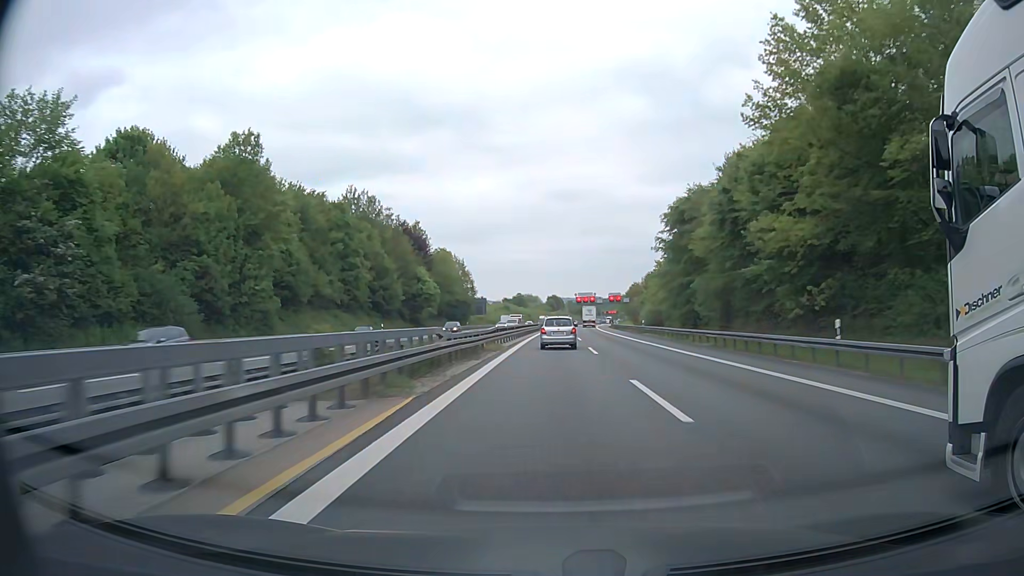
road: motorway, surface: asphalt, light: Day
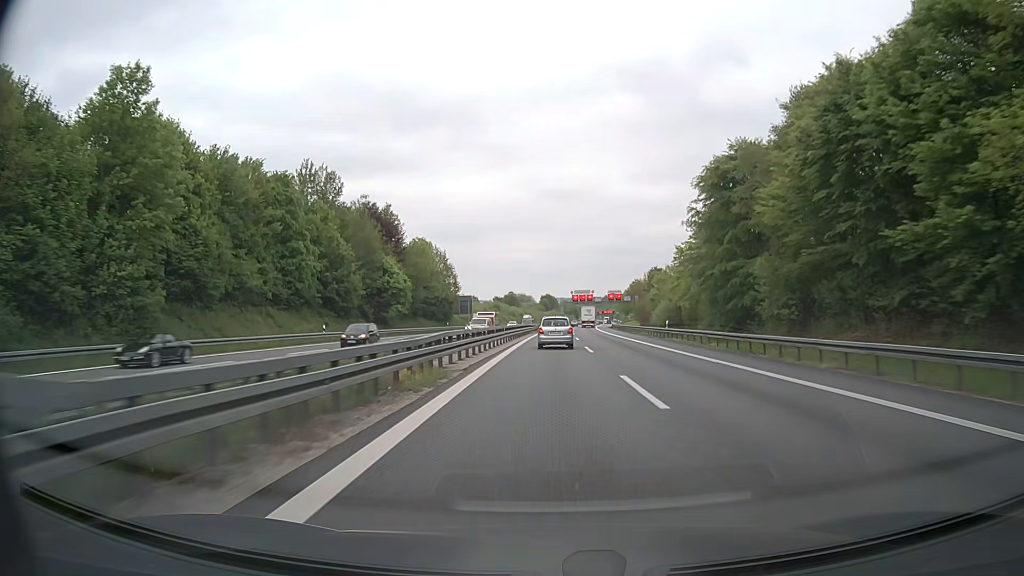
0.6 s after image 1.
(+0.1, +16.7) m; +1°
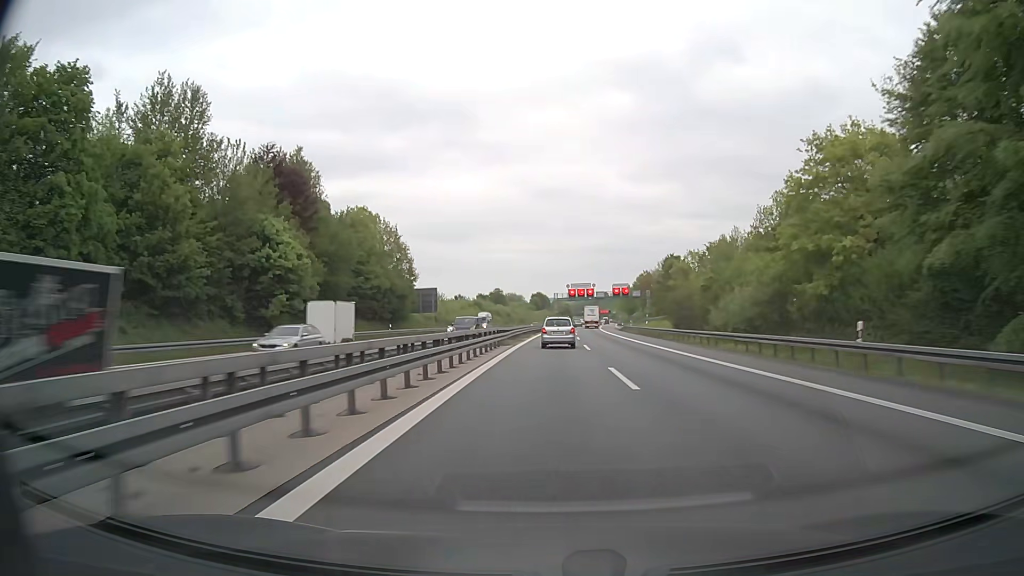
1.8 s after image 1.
(+0.3, +33.3) m; +1°
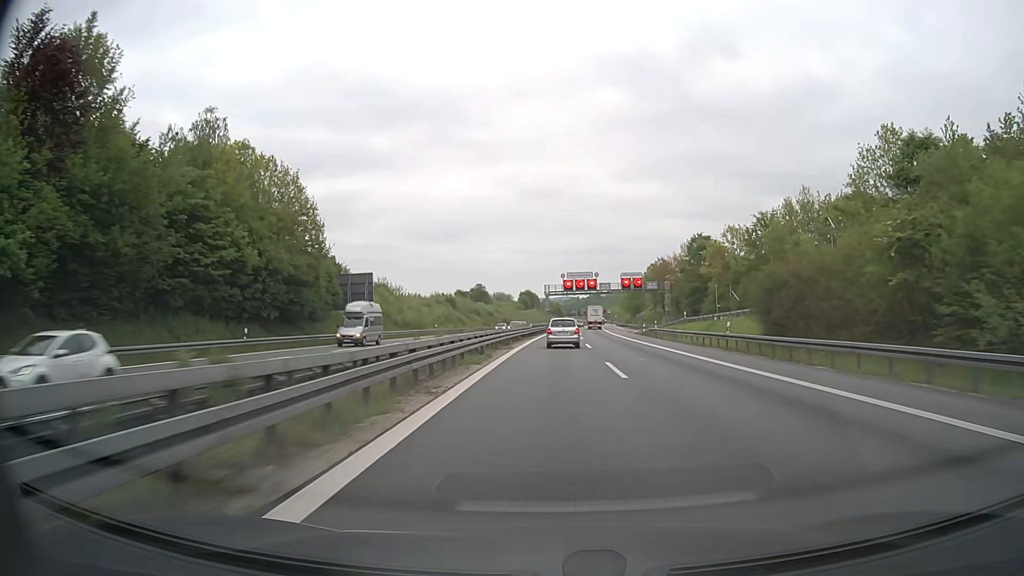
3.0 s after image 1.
(+0.2, +33.3) m; +1°
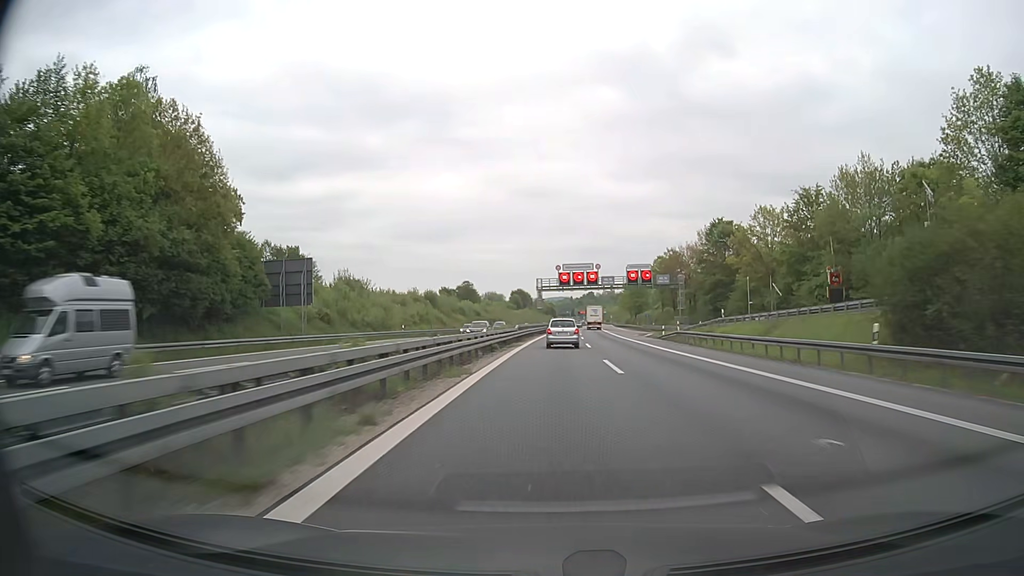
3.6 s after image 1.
(0.0, +16.7) m; 0°
(0, +10) (0, +20) (0, +30) (0, +40) (+1, +50) (+1, +60) (+1, +70) (+2, +80) (+2, +90) (+3, +100) m
